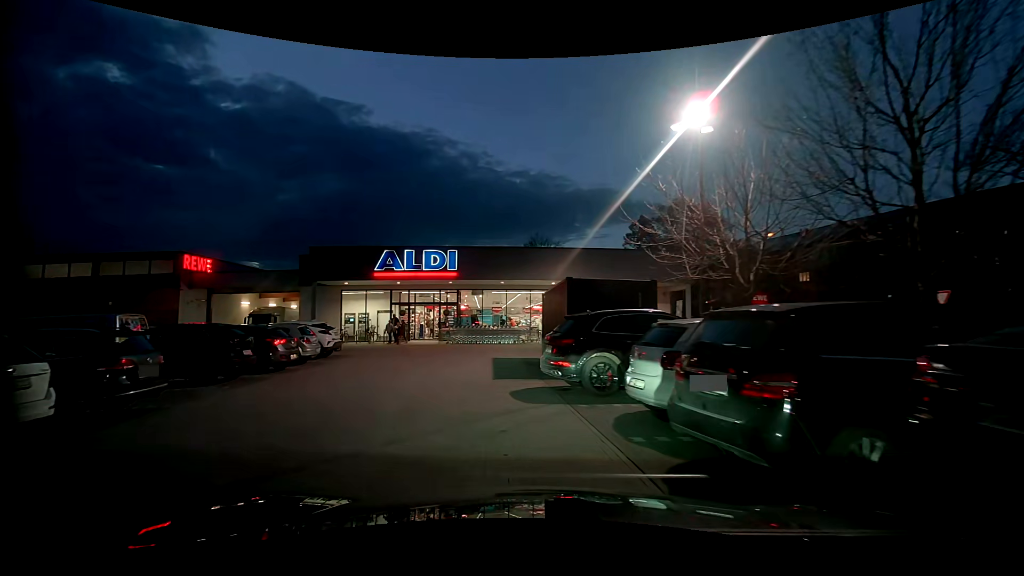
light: Dusk
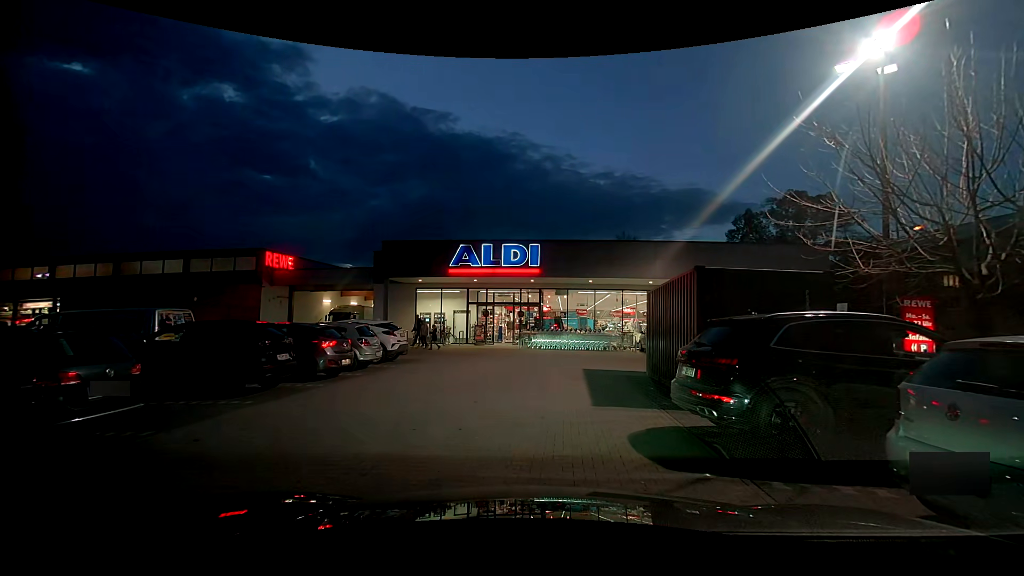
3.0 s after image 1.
(-0.4, +3.2) m; -10°
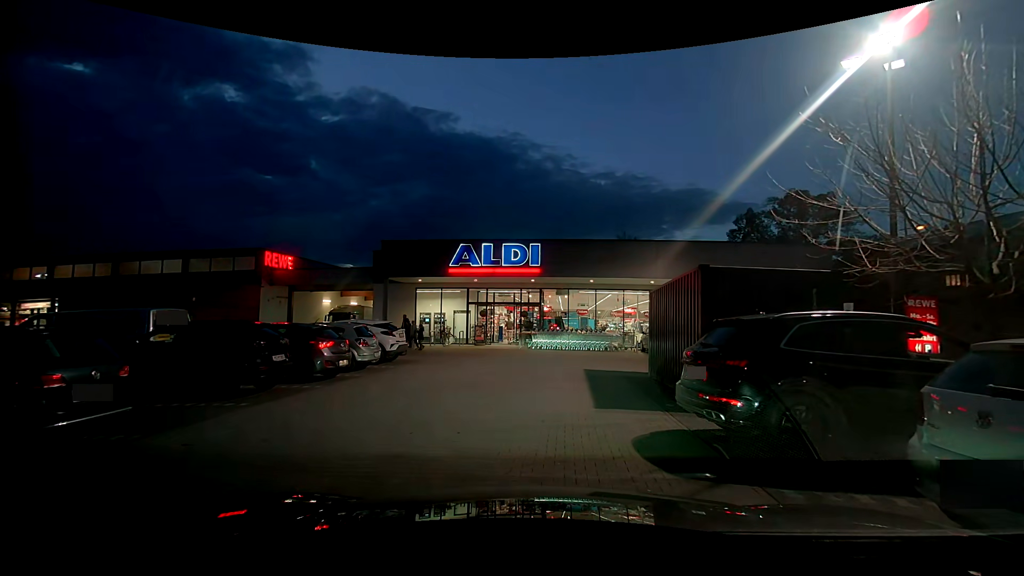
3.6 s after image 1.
(0.0, +0.2) m; 0°
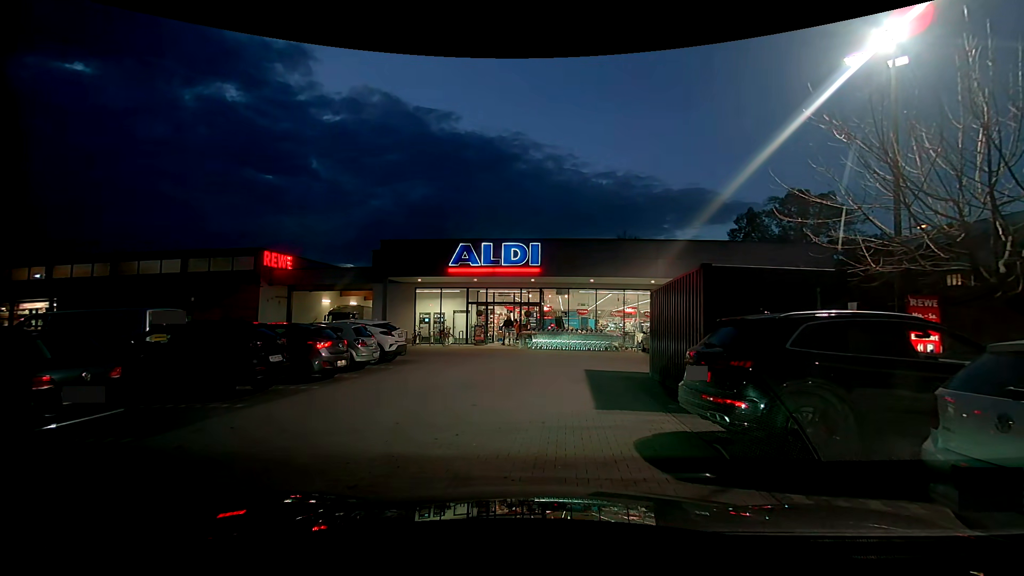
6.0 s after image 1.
(0.0, +0.2) m; 0°
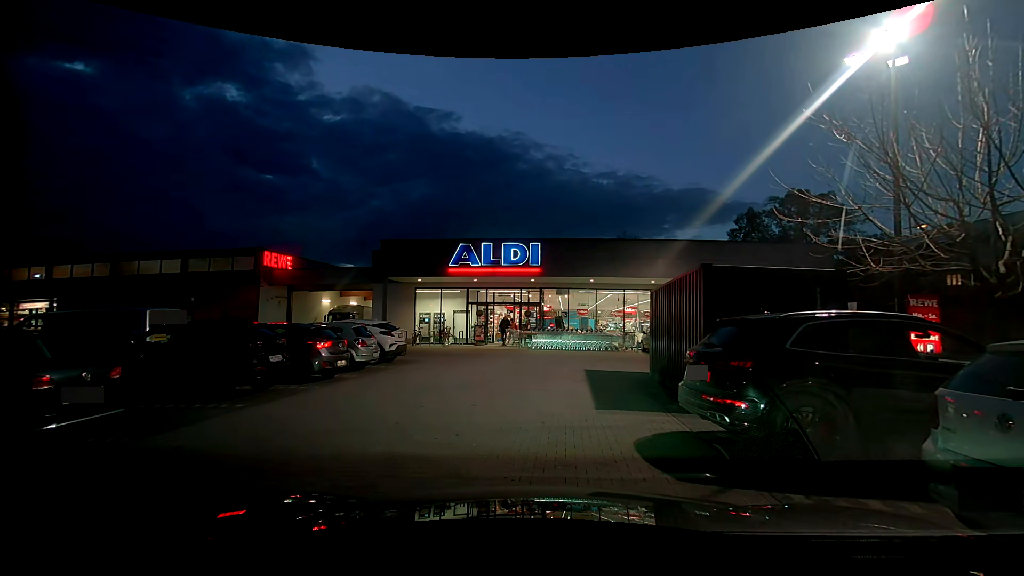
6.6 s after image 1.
(0.0, 0.0) m; 0°
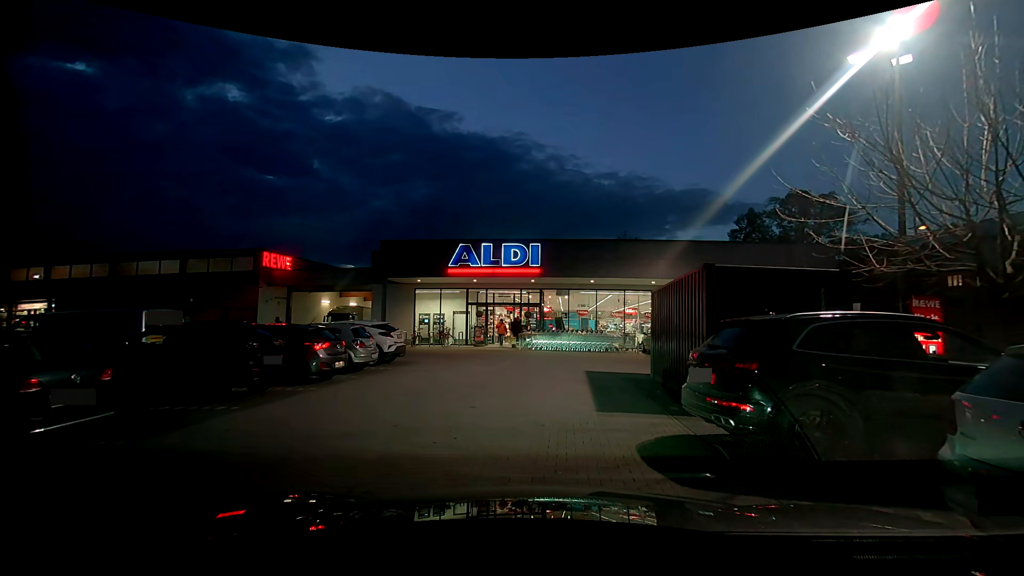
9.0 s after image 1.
(0.0, +0.1) m; 0°
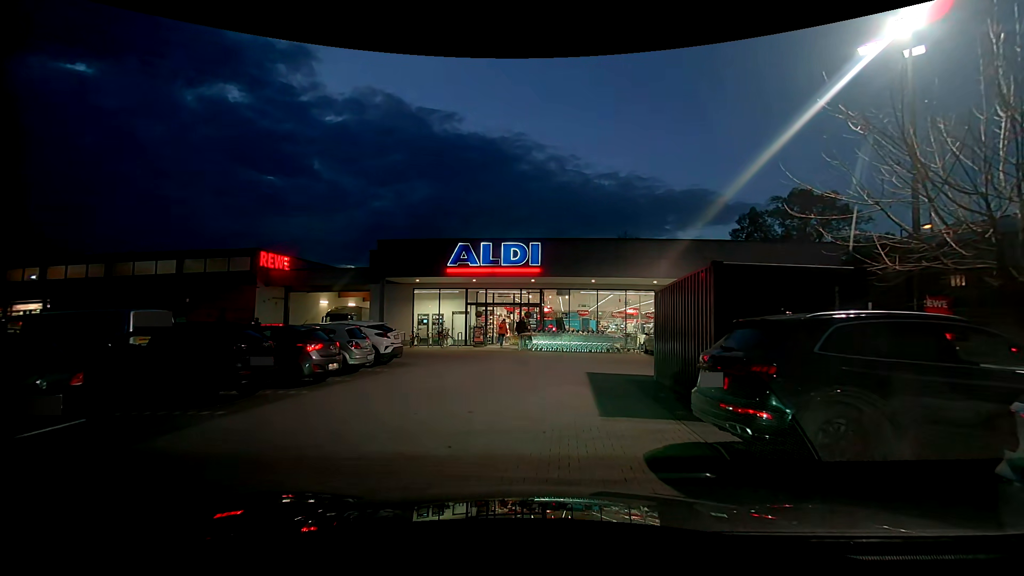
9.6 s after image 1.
(0.0, +0.5) m; 0°
